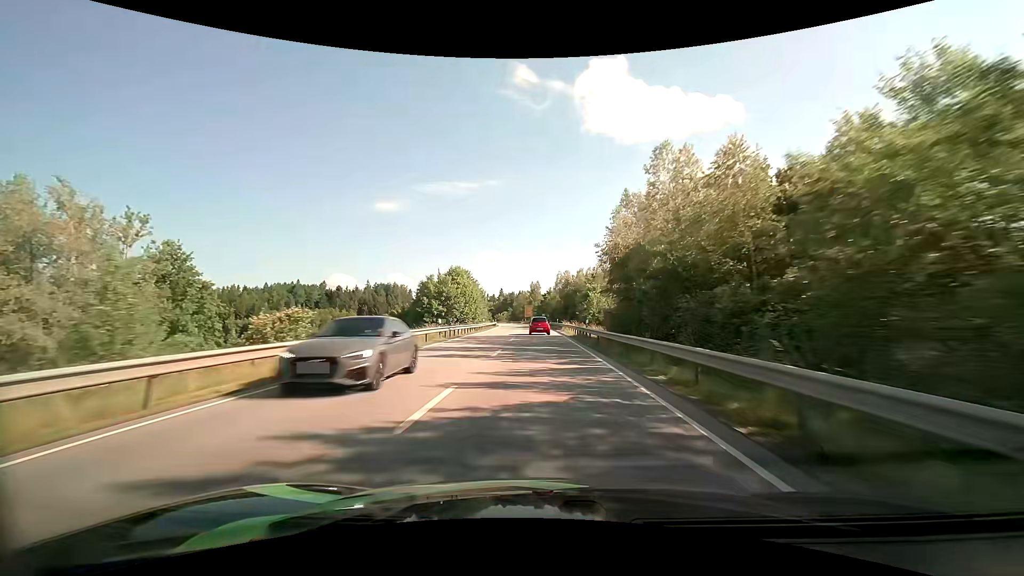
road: primary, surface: asphalt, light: Day
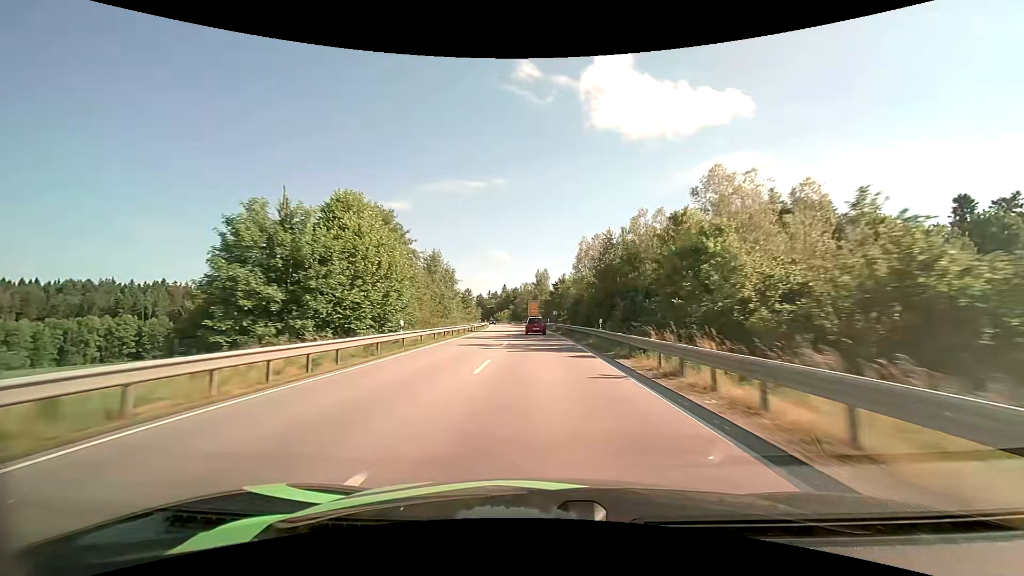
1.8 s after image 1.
(-0.2, +41.0) m; -1°
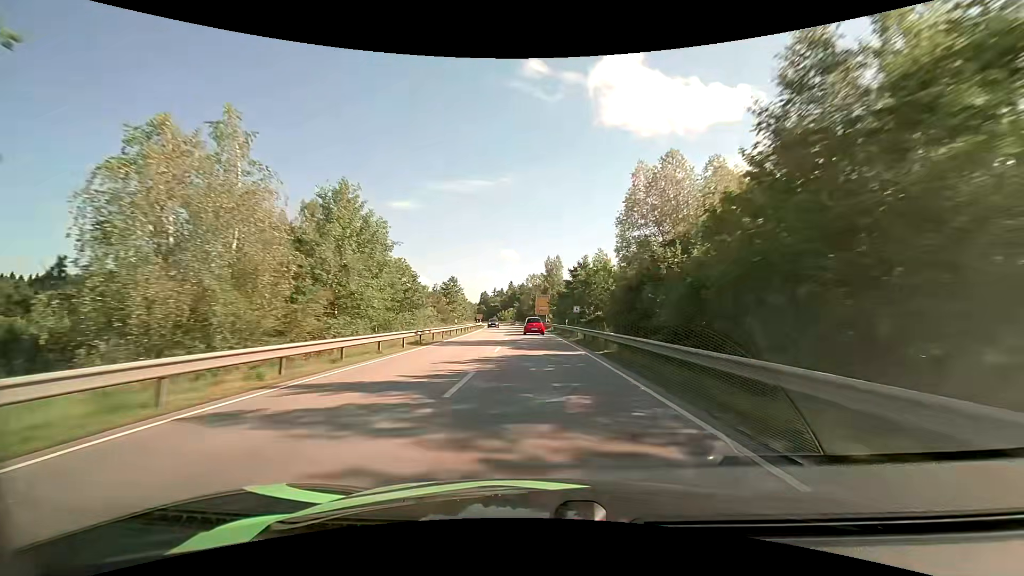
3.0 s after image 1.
(-0.2, +27.5) m; -1°
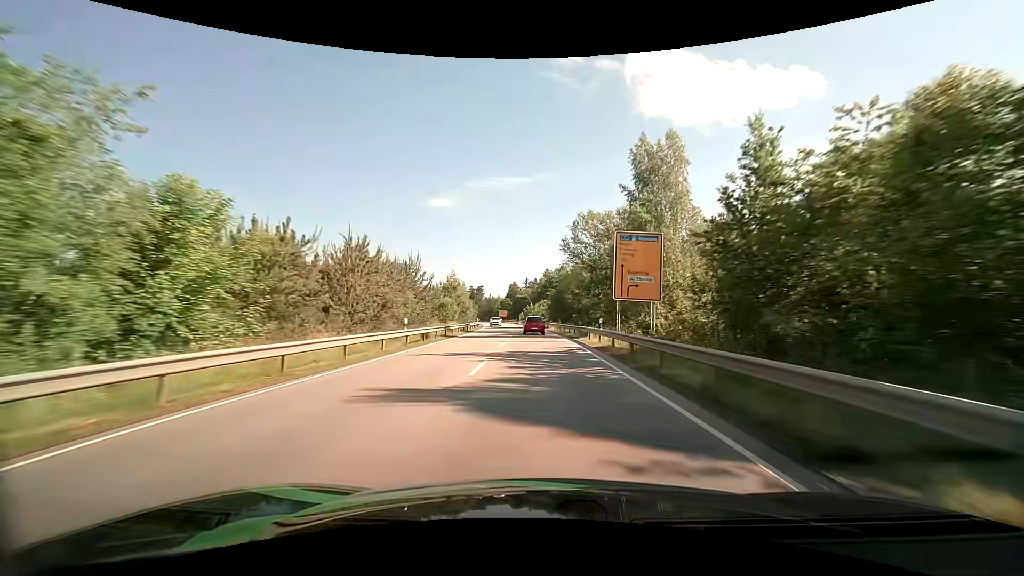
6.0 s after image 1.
(-2.4, +68.8) m; -4°
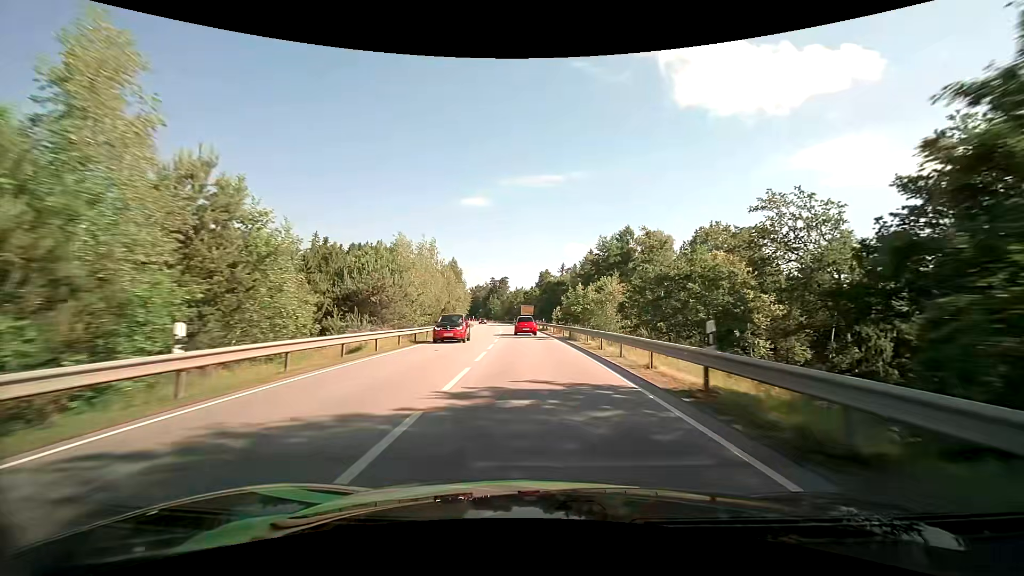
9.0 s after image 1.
(-2.1, +67.9) m; -4°
(0, +10) (0, +20) (-1, +30) (-1, +40) (-2, +50) (-3, +60) (-4, +70) (-5, +80) (-6, +90) (-7, +100) m
